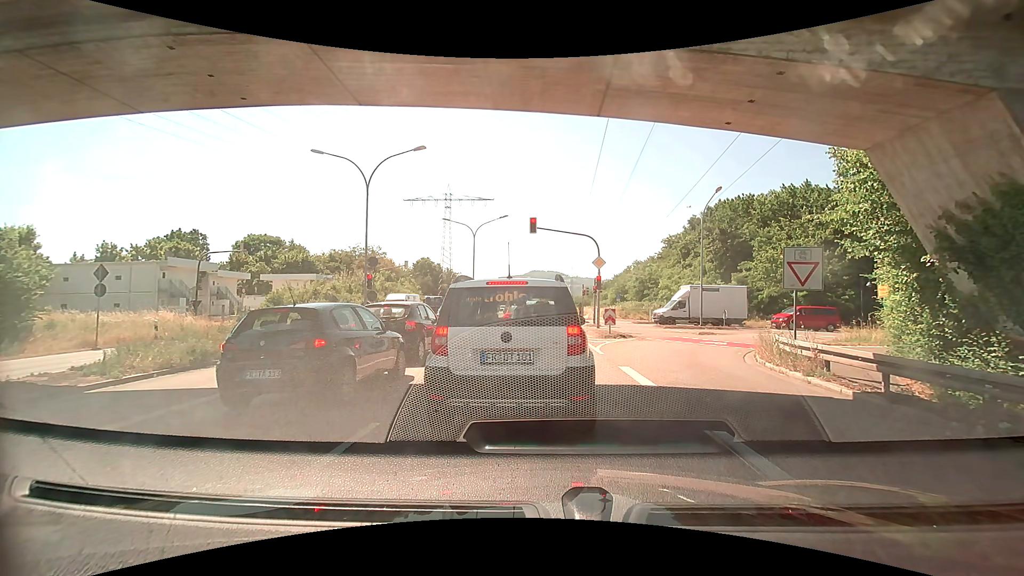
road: trunk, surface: asphalt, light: Day
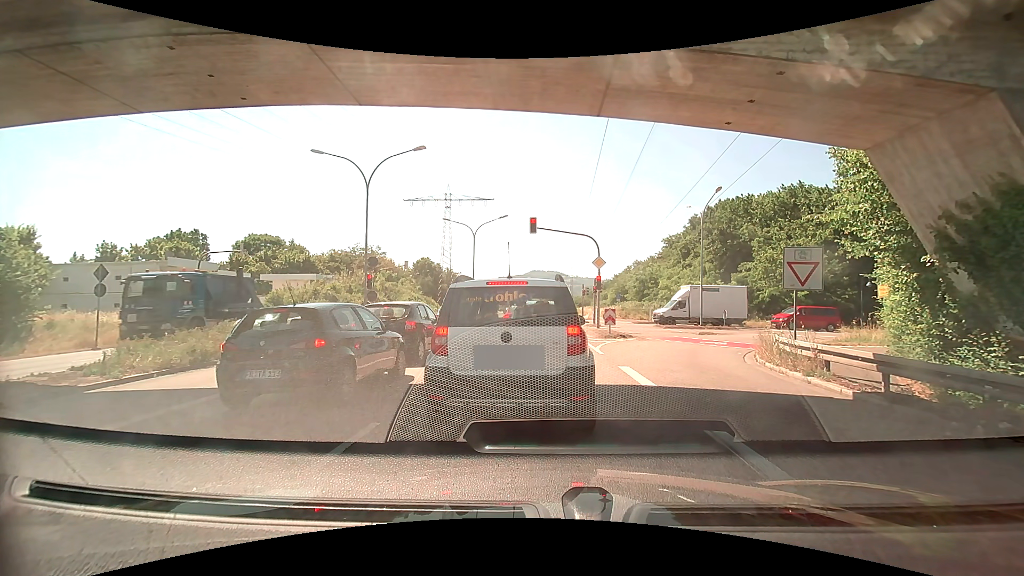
(0.0, 0.0) m; 0°
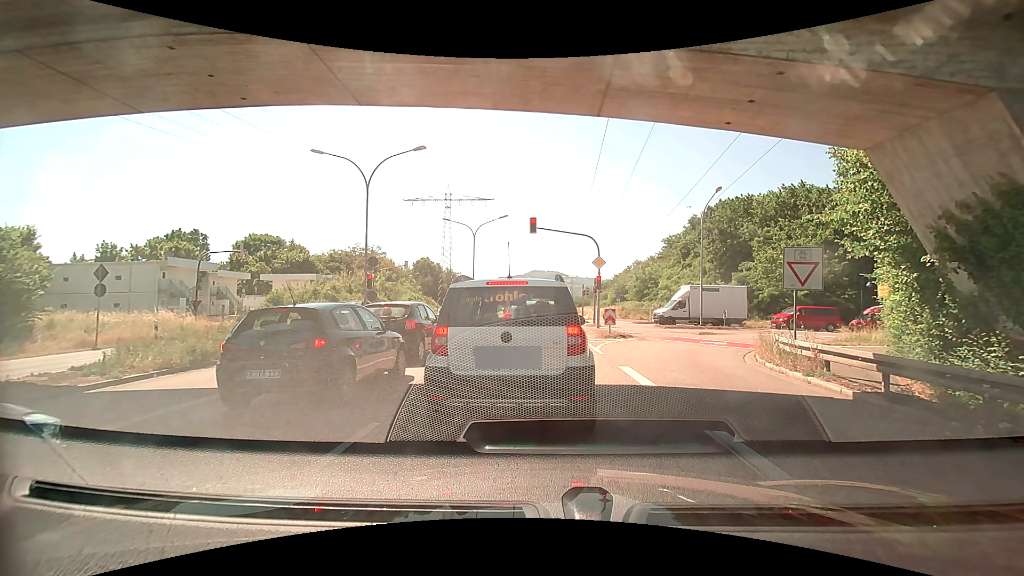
(0.0, 0.0) m; 0°
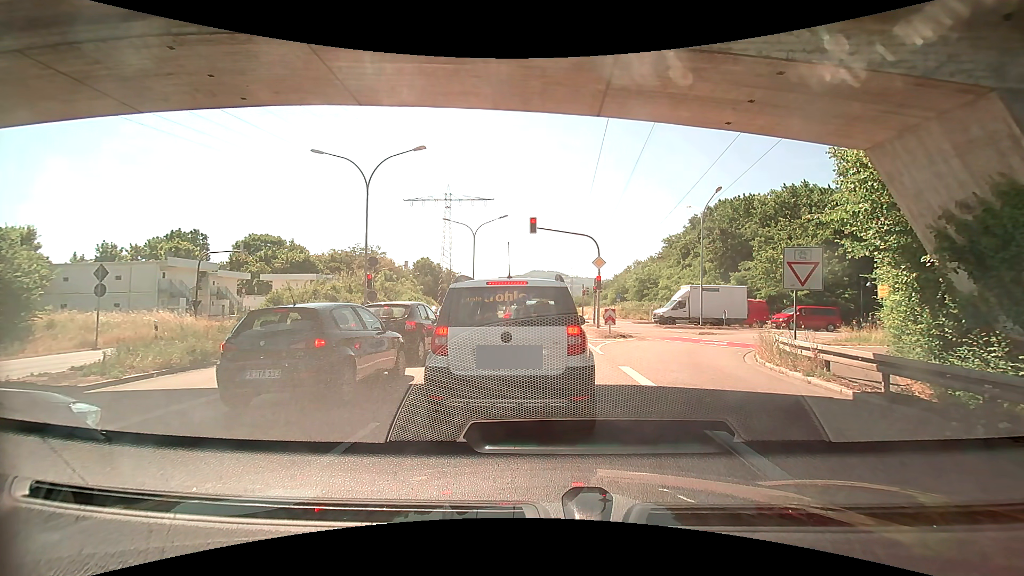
(0.0, 0.0) m; 0°
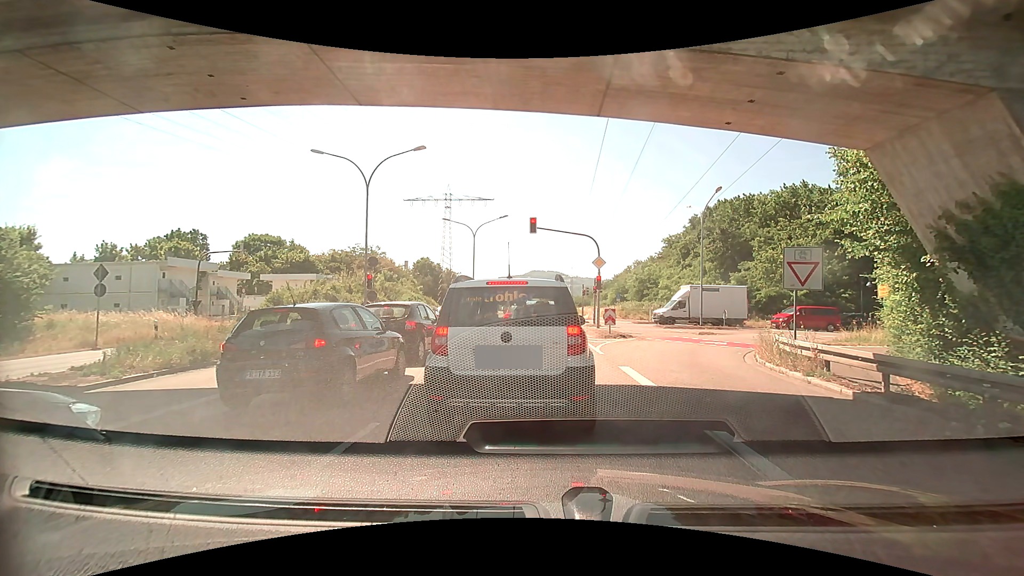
(0.0, 0.0) m; 0°
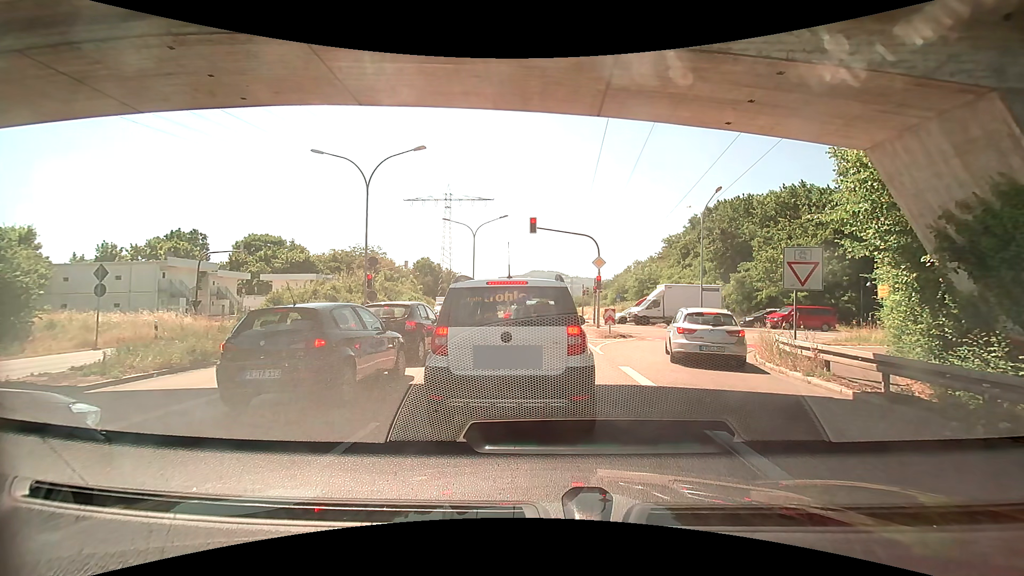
(0.0, 0.0) m; 0°
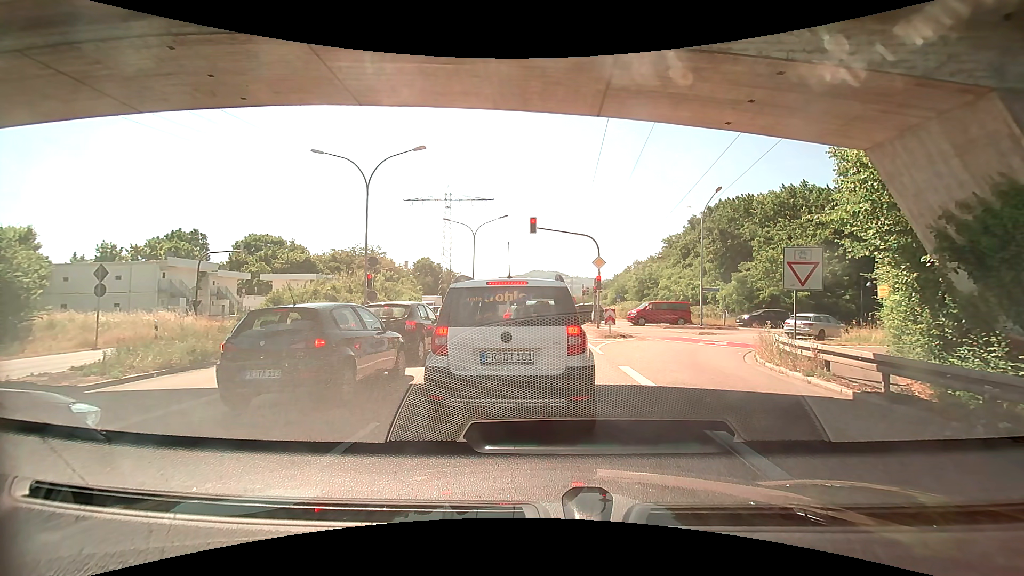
(0.0, 0.0) m; 0°
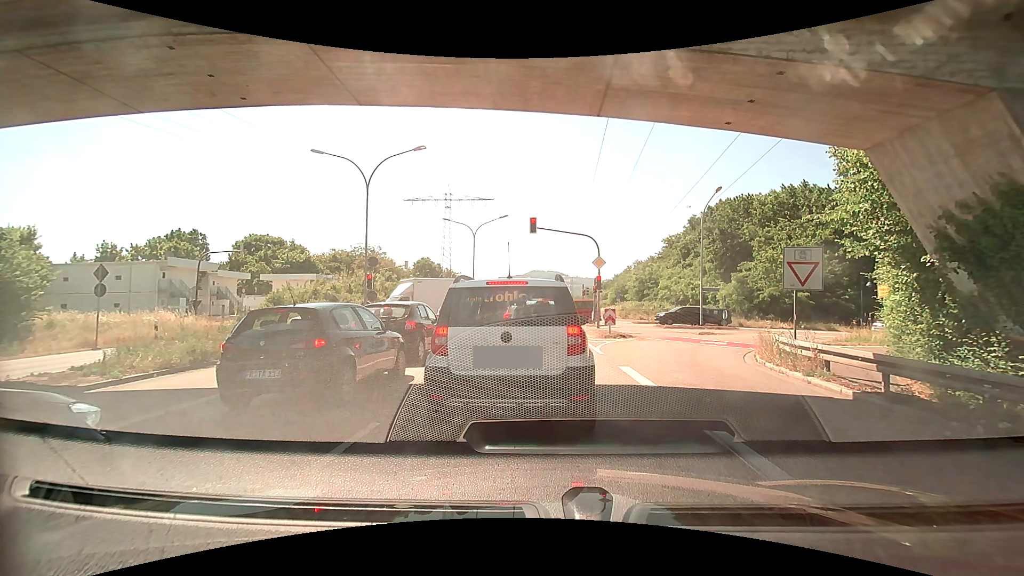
(0.0, 0.0) m; 0°
(0, +10) (0, +20) (0, +30) (-1, +40) (-1, +50) (-1, +60) (-1, +70) (-1, +80) (-1, +90) (-1, +100) m
